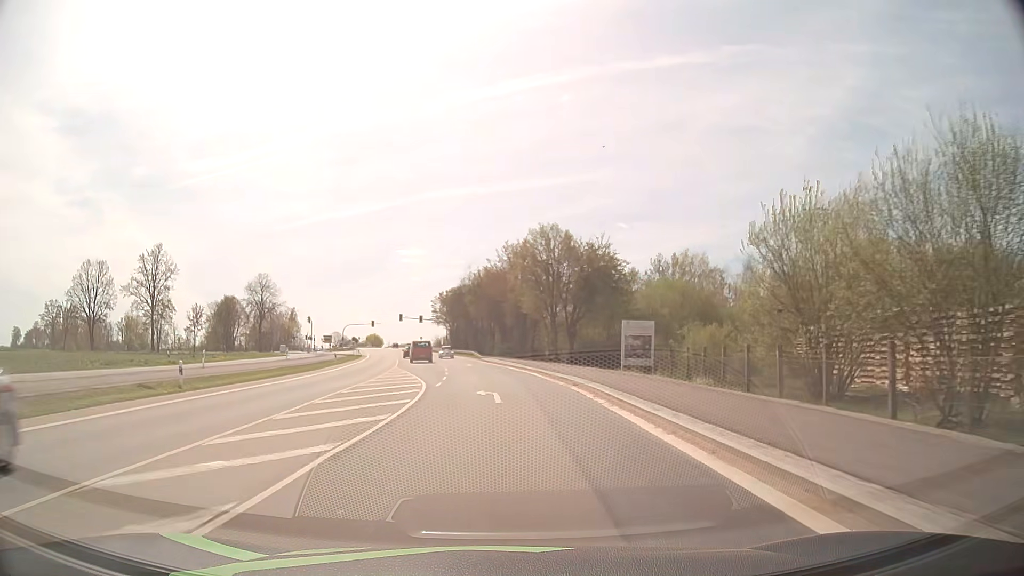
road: secondary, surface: asphalt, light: Day
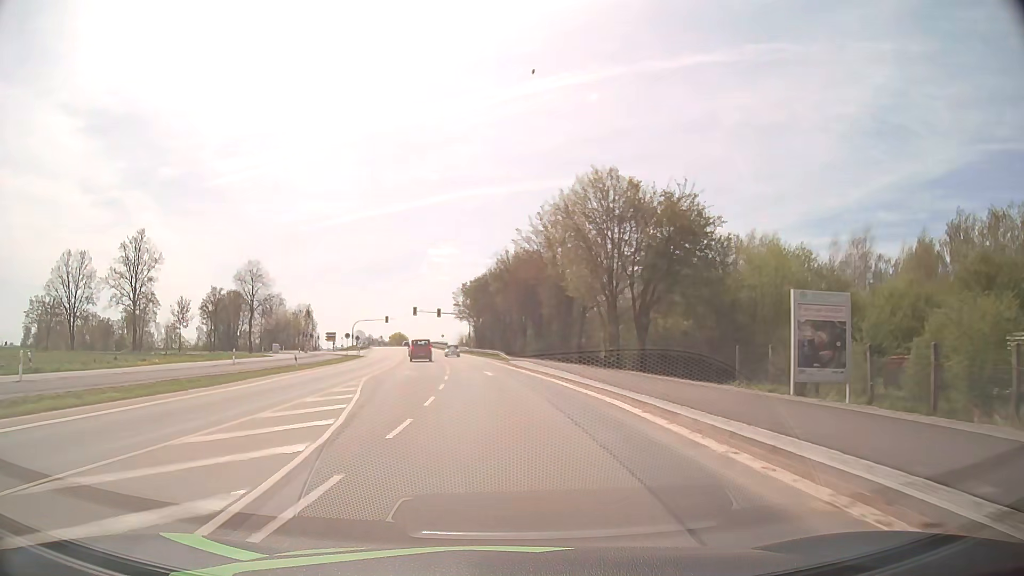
(-0.3, +19.8) m; -2°
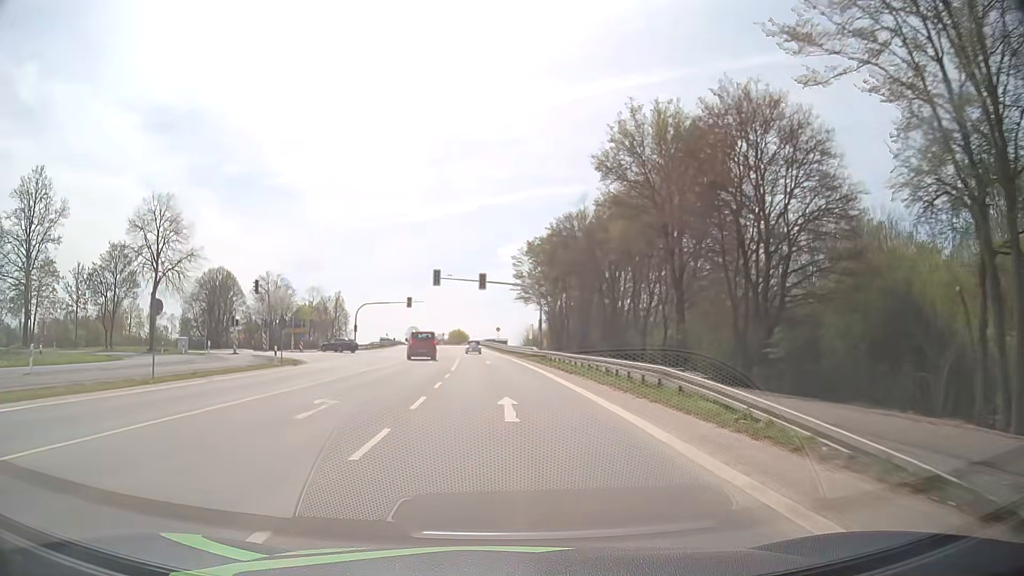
(-3.0, +51.0) m; -6°
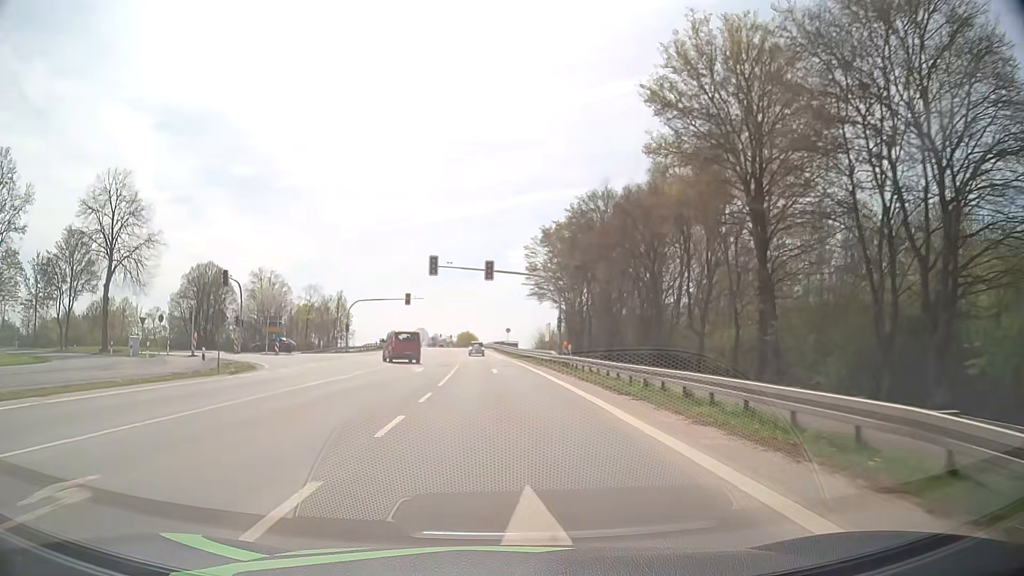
(-0.1, +10.2) m; -1°
